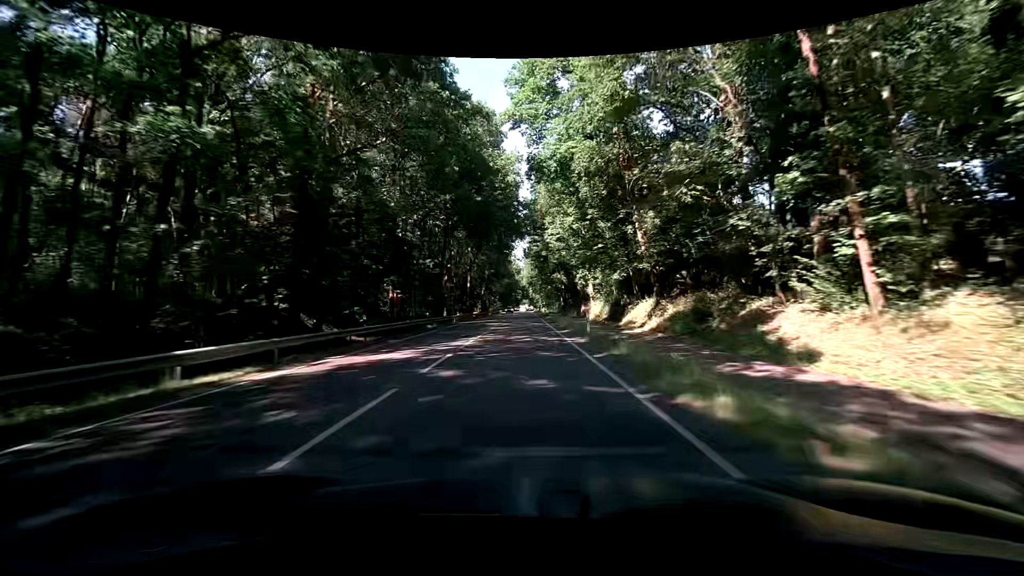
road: primary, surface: asphalt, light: Day
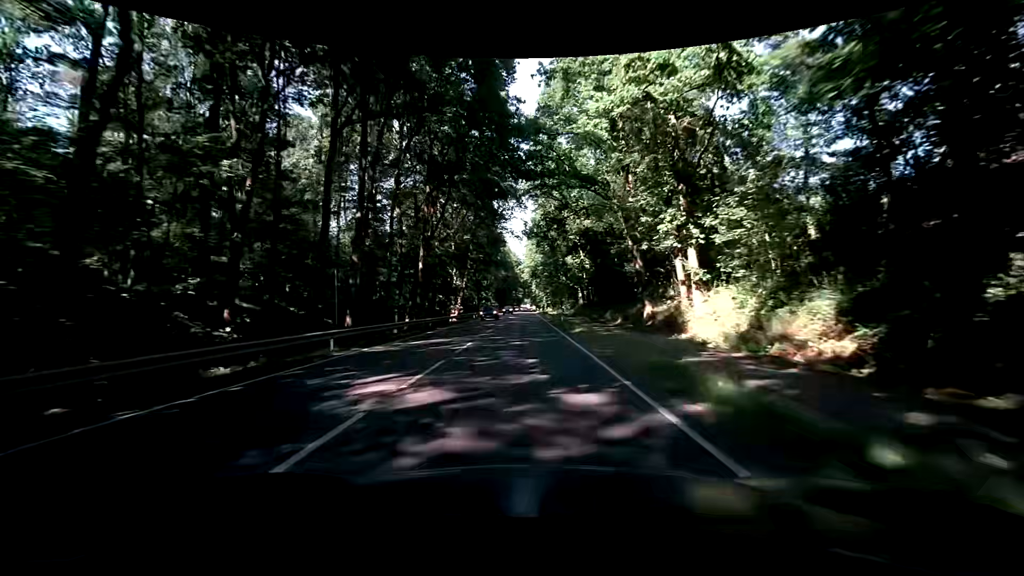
(-0.1, +32.3) m; -1°
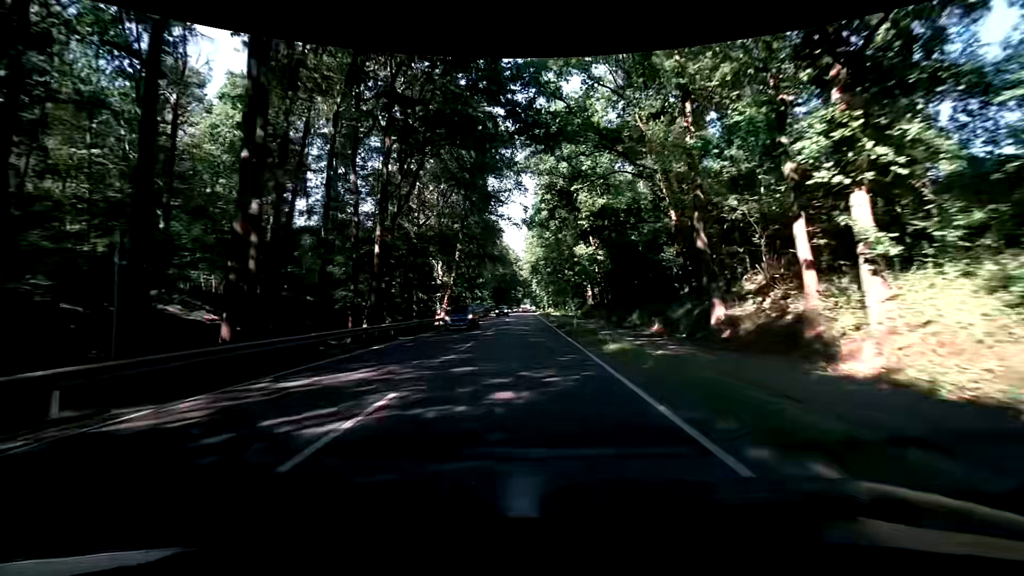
(+0.2, +10.8) m; +1°
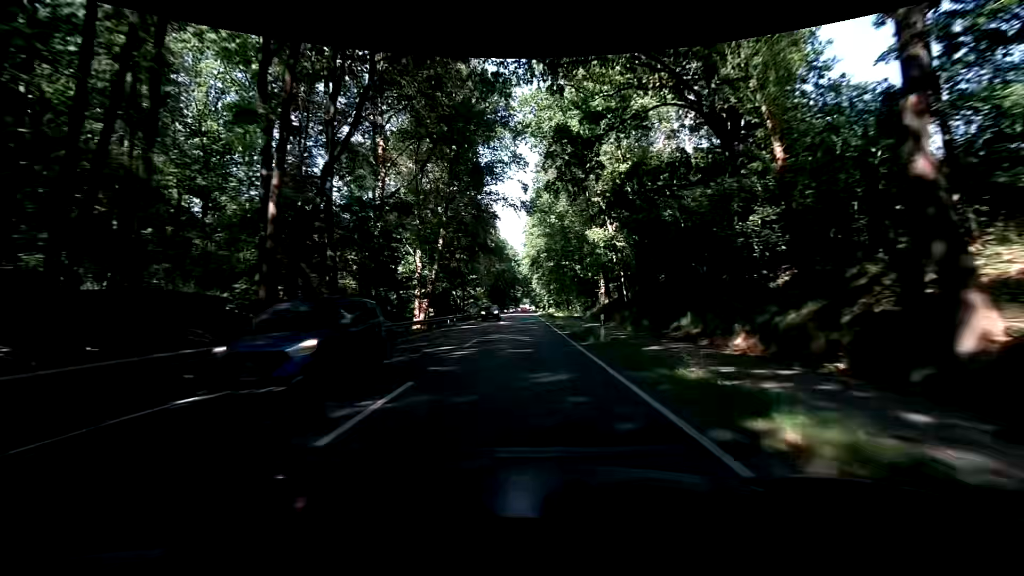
(-0.1, +10.8) m; 0°
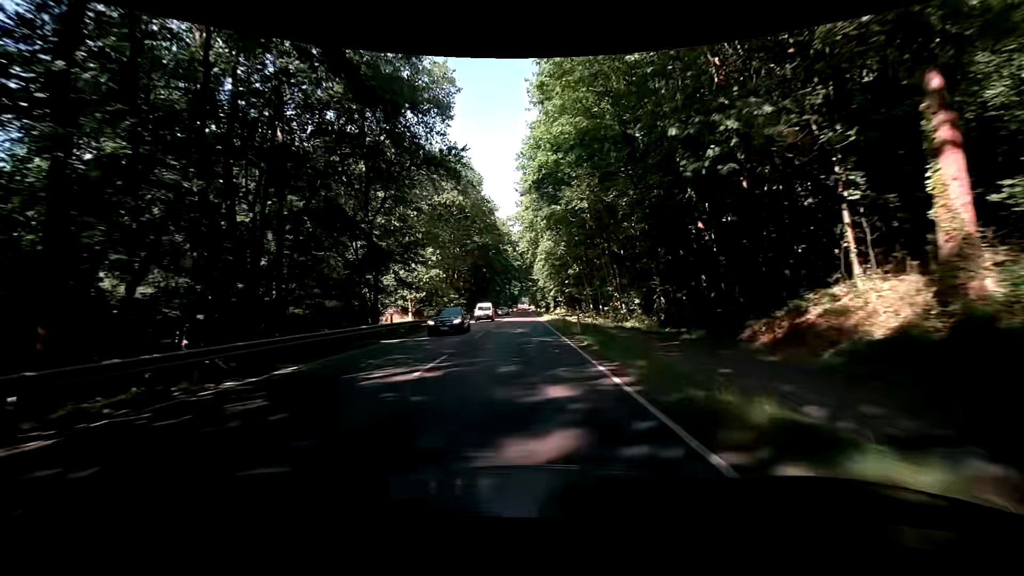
(+0.2, +43.1) m; 0°
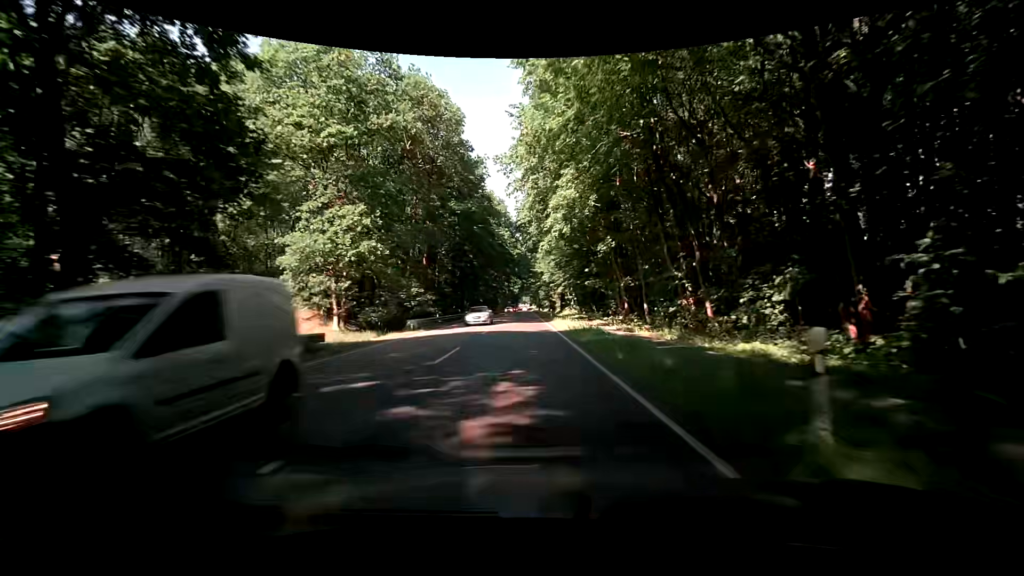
(+0.1, +21.5) m; 0°
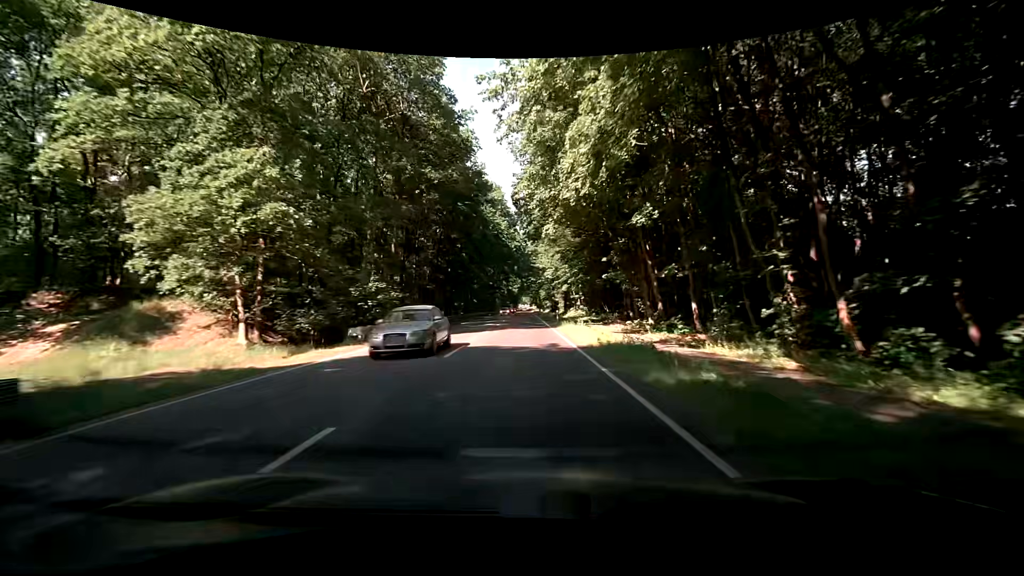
(0.0, +10.7) m; 0°
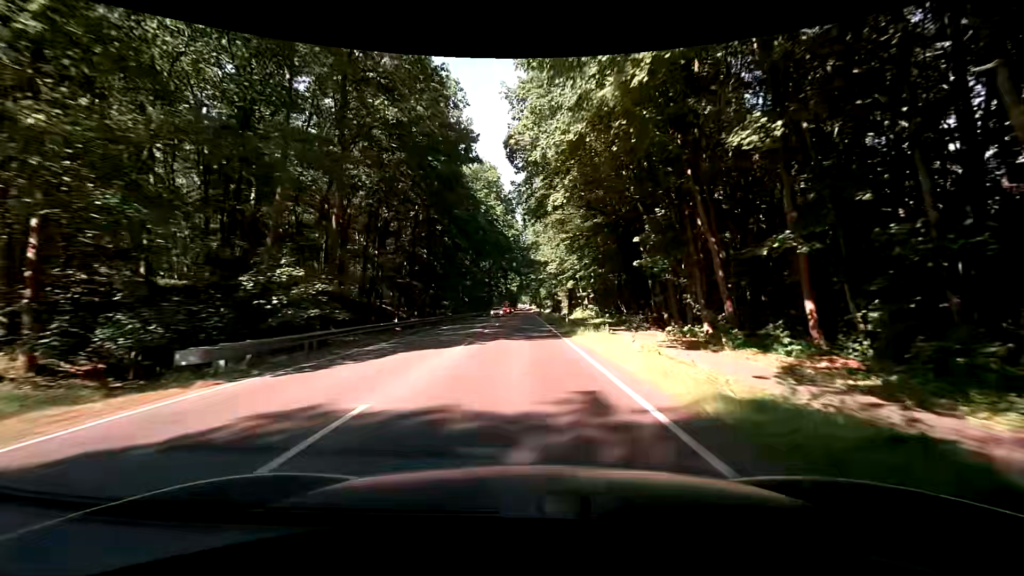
(+0.2, +10.7) m; +1°
(0, +10) (0, +20) (0, +30) (0, +40) (0, +50) (-1, +60) (-1, +70) (-1, +80) (-1, +90) (-1, +100) m
